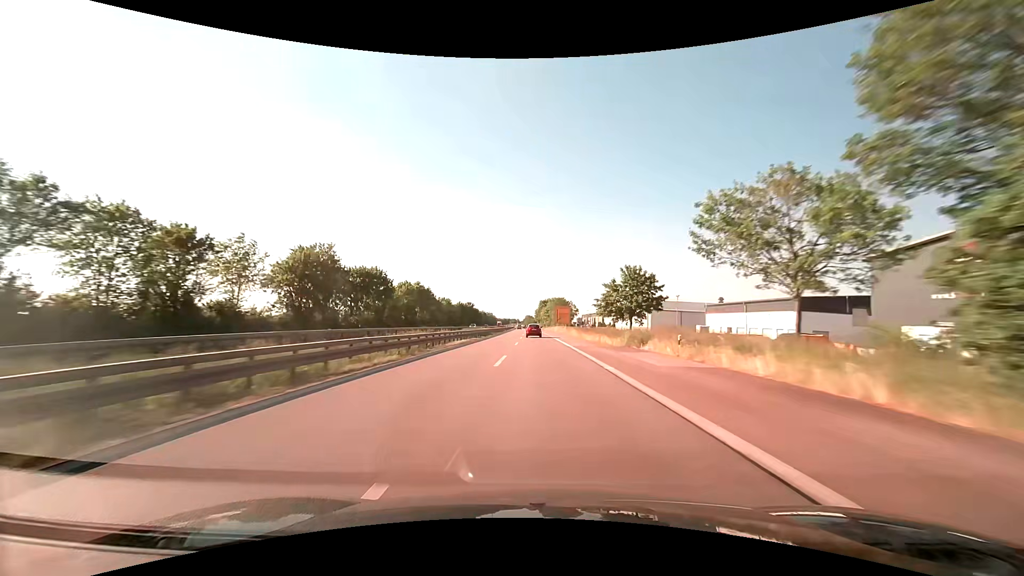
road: trunk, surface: asphalt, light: Day
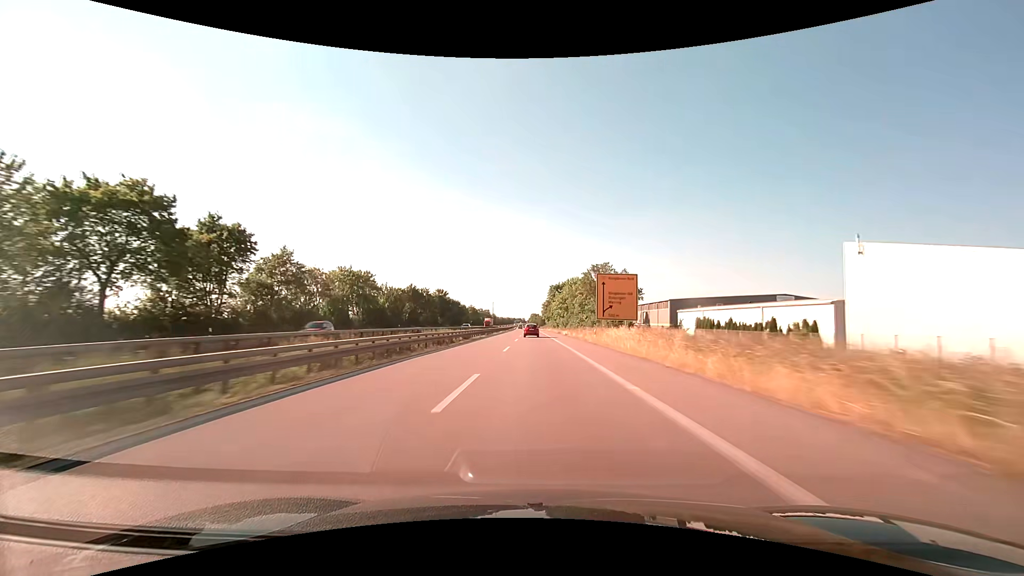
(-0.4, +80.6) m; -1°
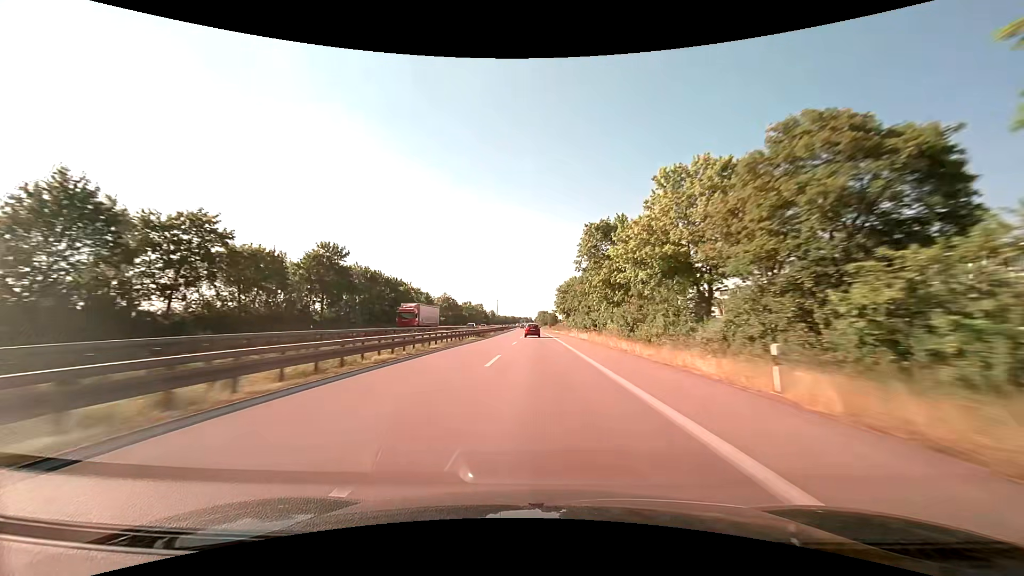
(-0.7, +81.6) m; -1°
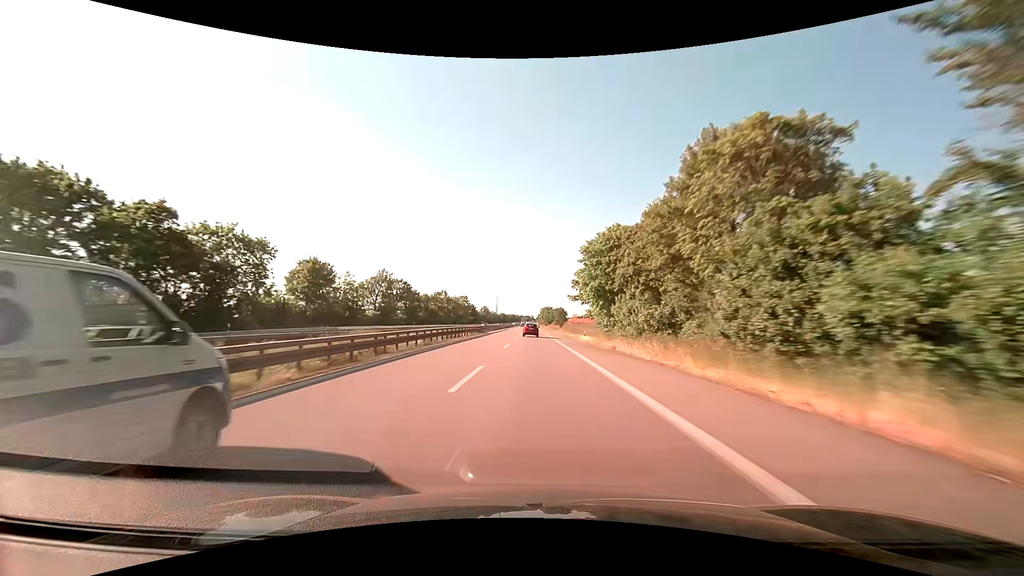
(+0.1, +60.8) m; 0°
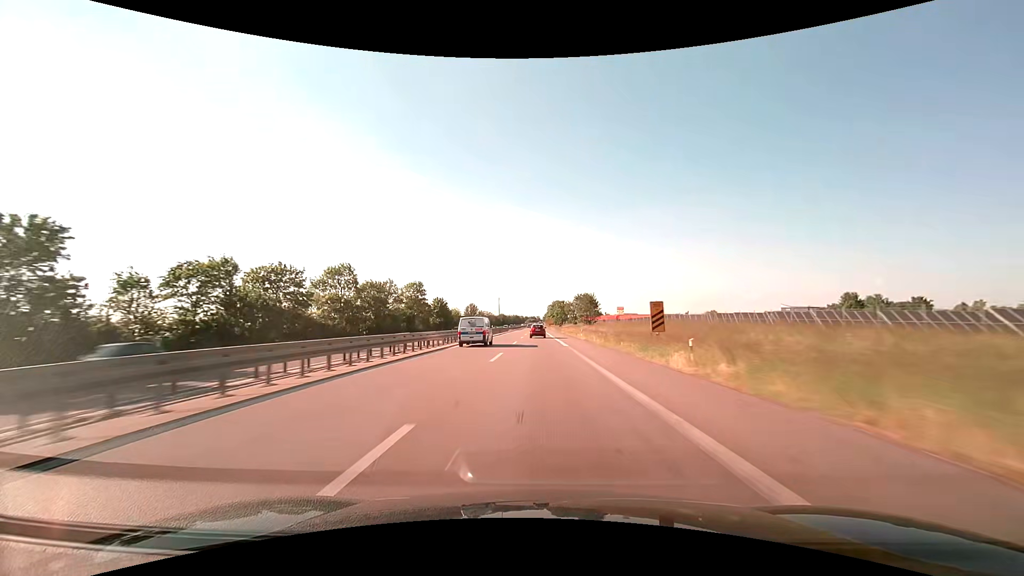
(-0.4, +80.6) m; -1°
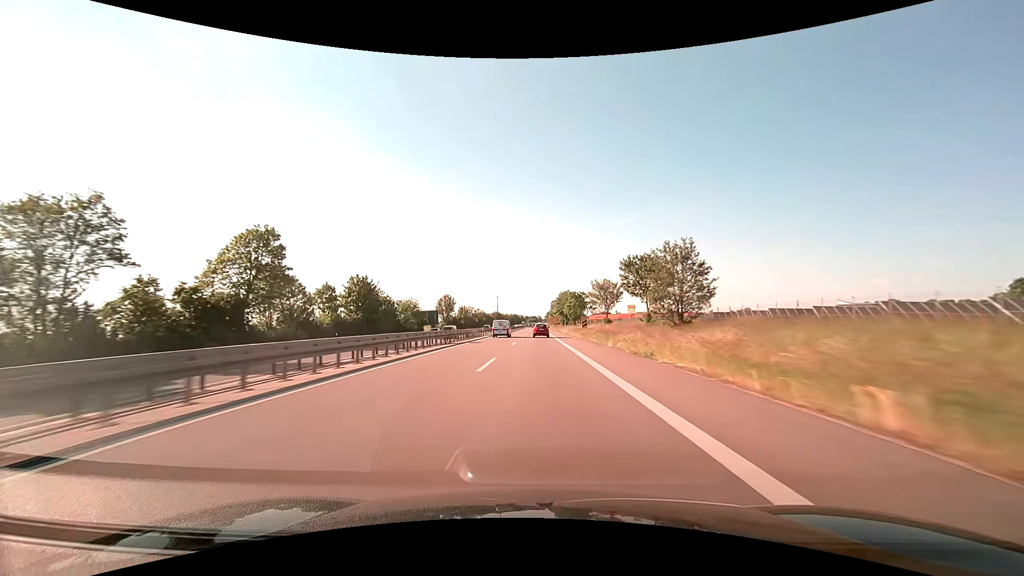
(-0.1, +61.0) m; 0°
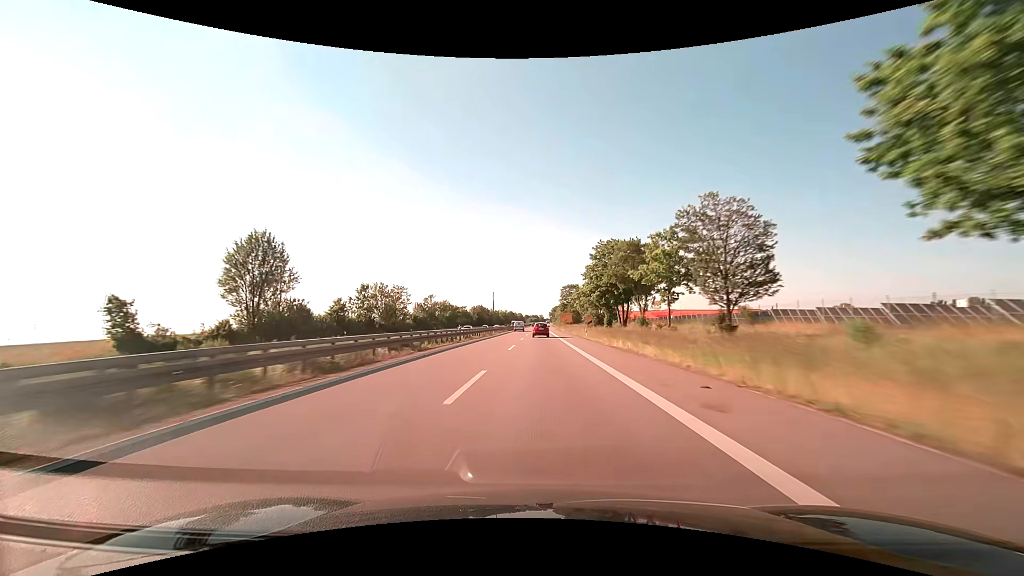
(-0.3, +102.4) m; 0°
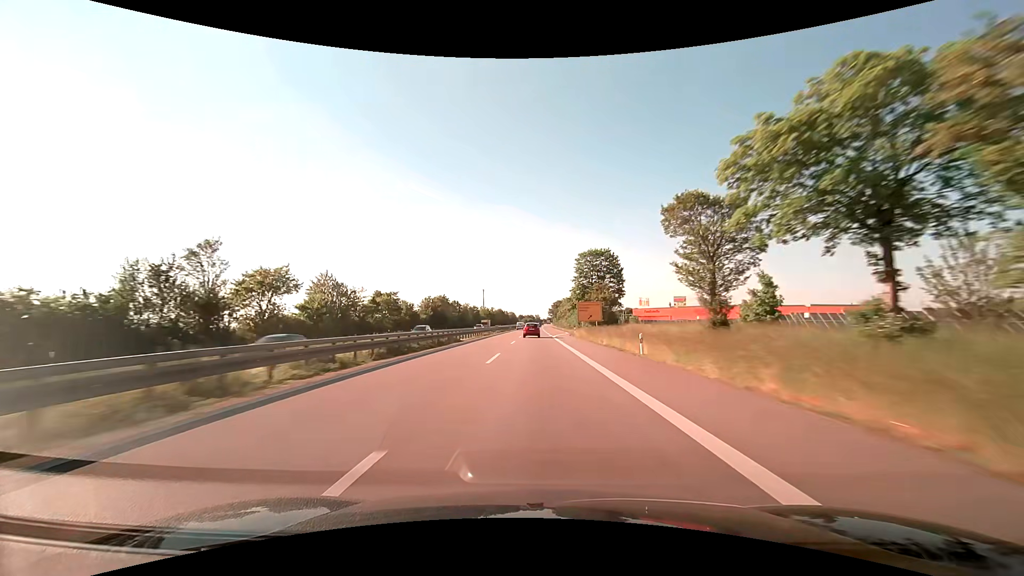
(+0.3, +81.3) m; 0°
(0, +10) (0, +20) (0, +30) (0, +40) (0, +50) (0, +60) (0, +70) (0, +80) (0, +90) (0, +100) m
